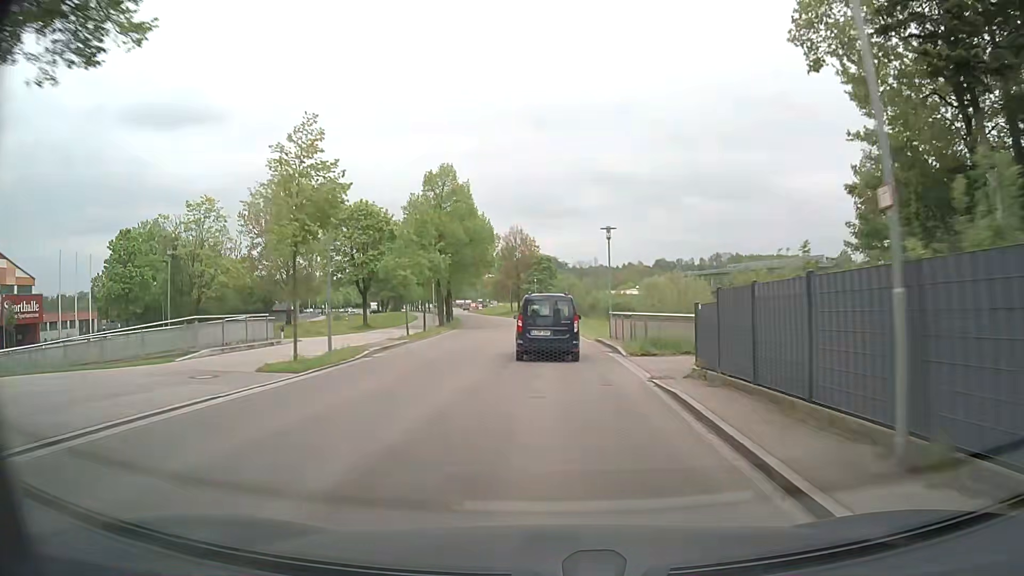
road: tertiary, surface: asphalt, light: Day
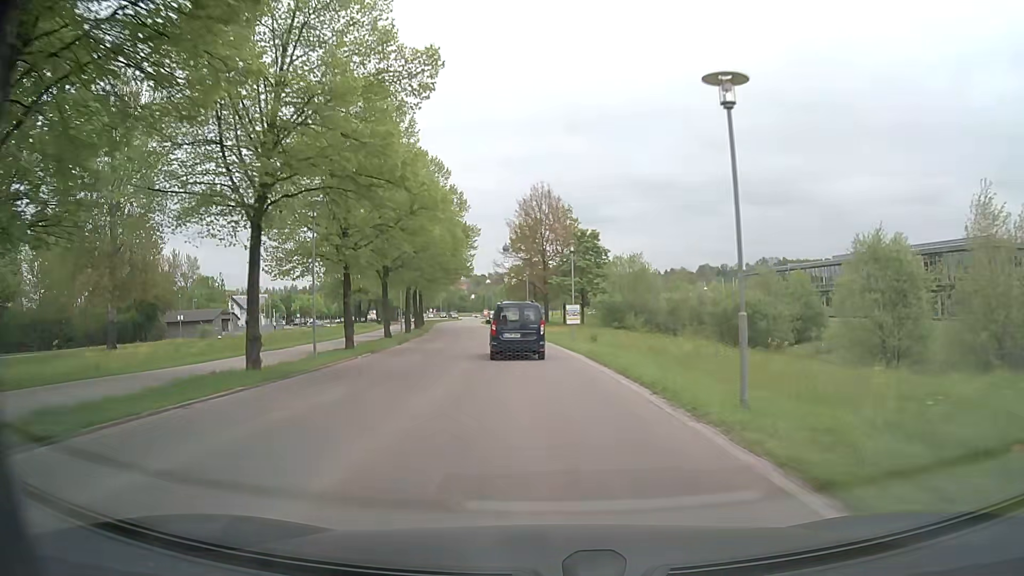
(-0.5, +44.0) m; -3°
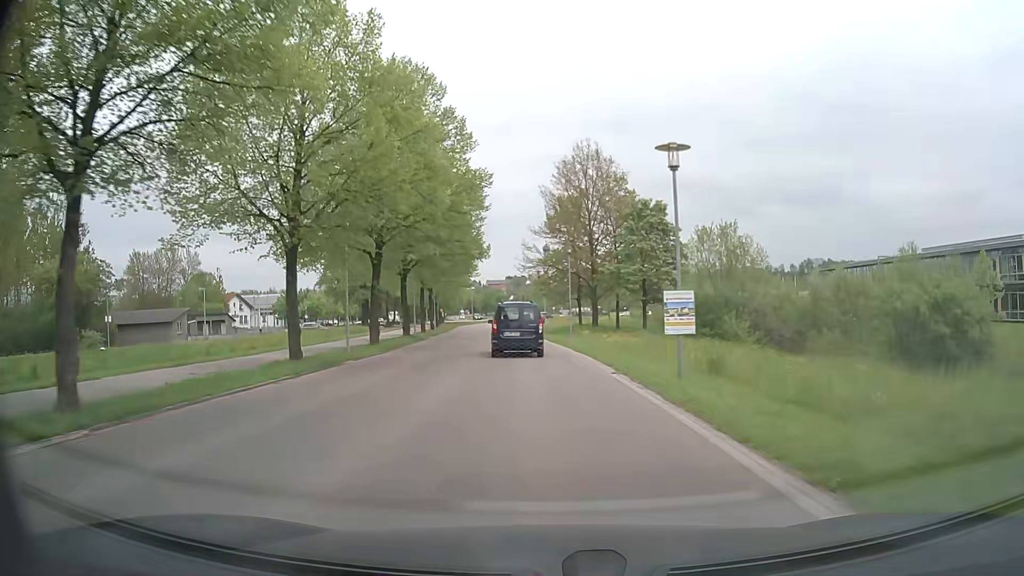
(-0.5, +18.5) m; -3°
(0, +10) (-1, +20) (-1, +30) (-2, +40) (-3, +50) (-4, +60) (-5, +70) (-6, +80) (-7, +90) (-7, +100) m
